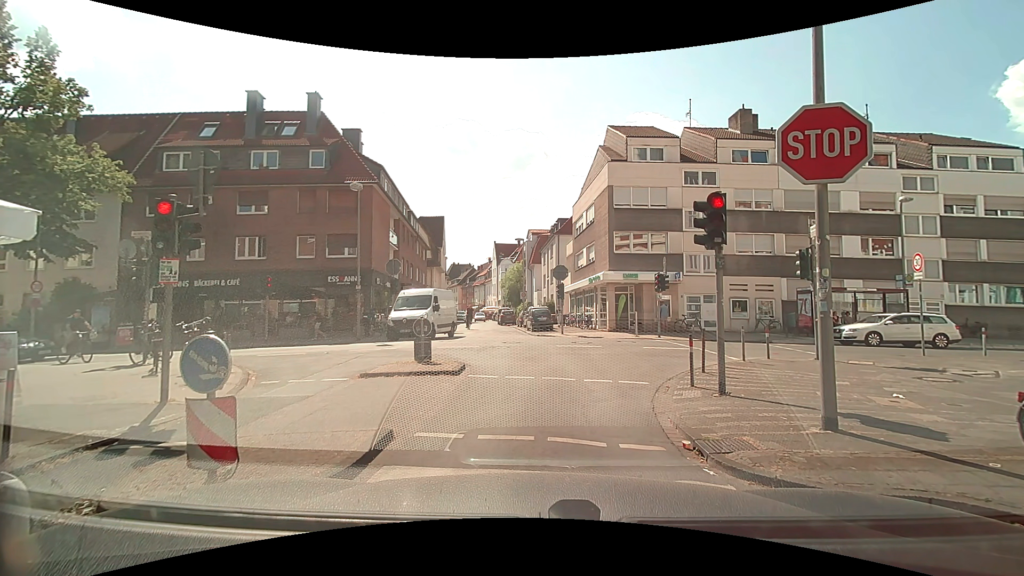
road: residential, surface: asphalt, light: Day
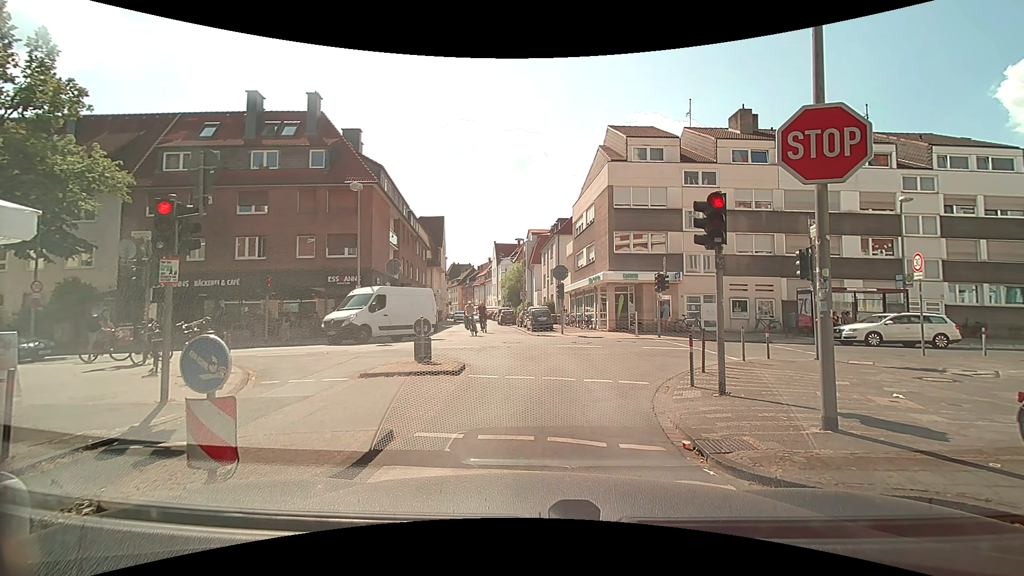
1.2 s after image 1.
(0.0, 0.0) m; 0°
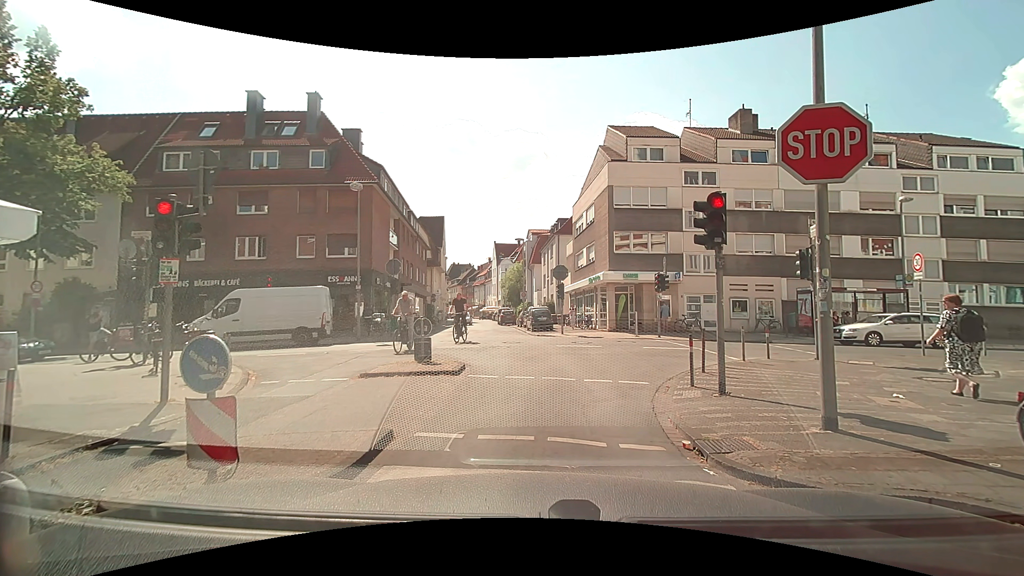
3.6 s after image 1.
(0.0, 0.0) m; 0°
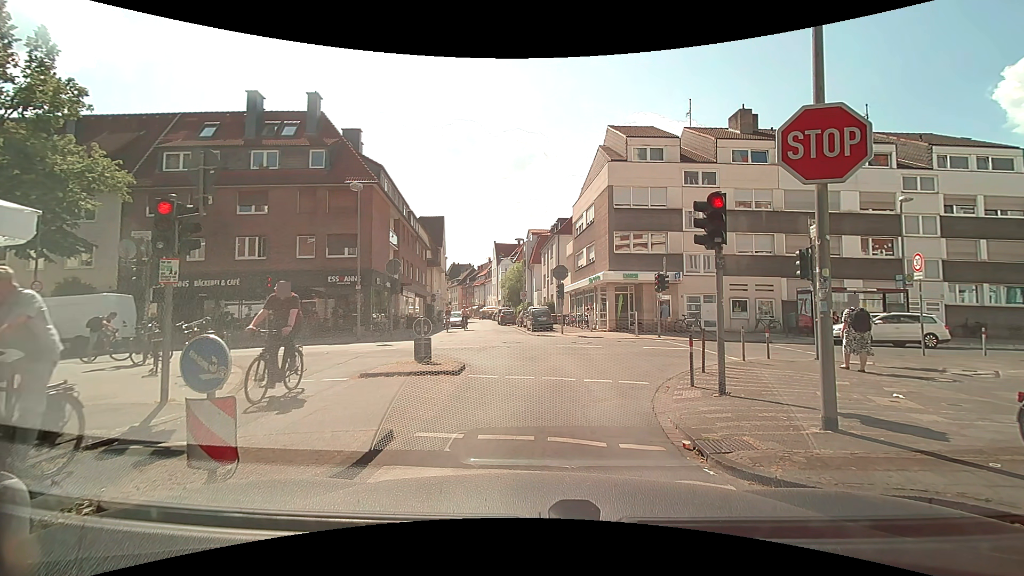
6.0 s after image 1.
(0.0, 0.0) m; 0°
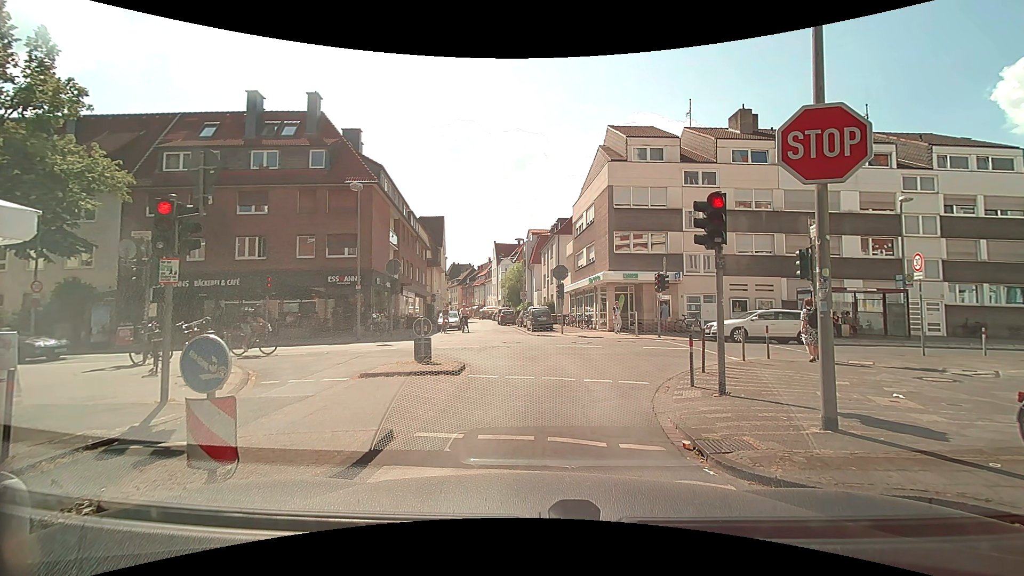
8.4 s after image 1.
(0.0, 0.0) m; 0°
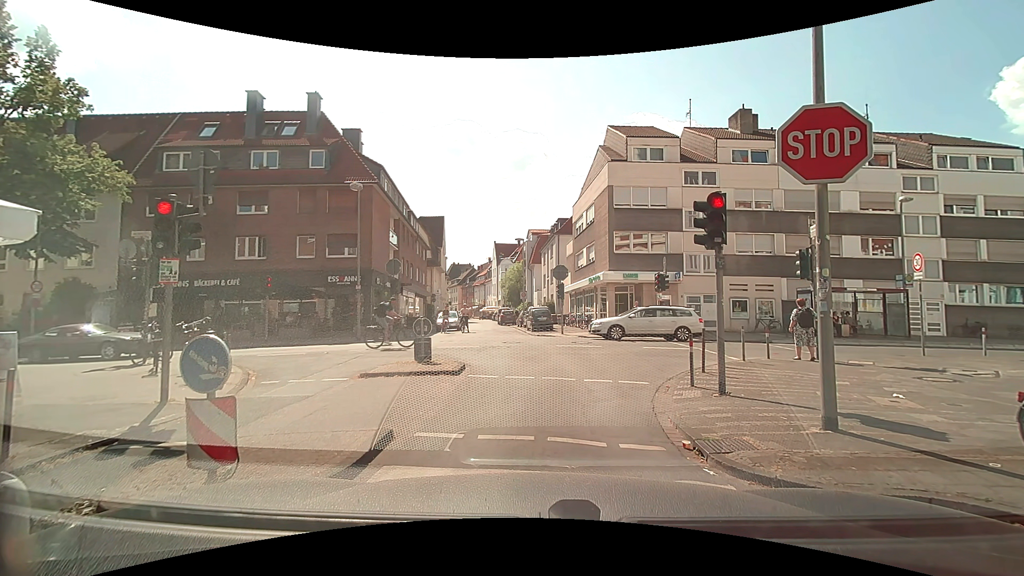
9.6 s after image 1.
(0.0, 0.0) m; 0°
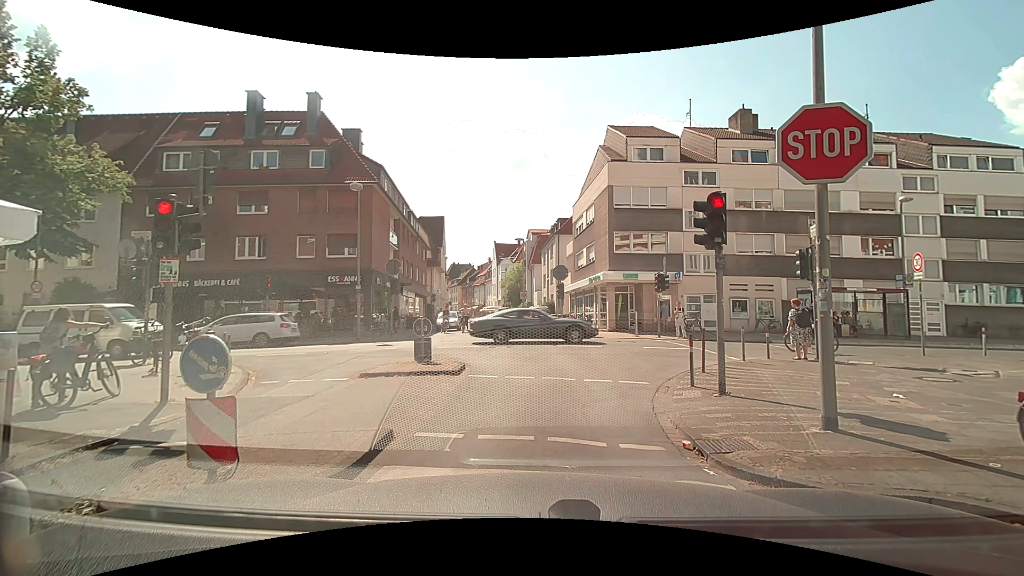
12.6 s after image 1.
(0.0, 0.0) m; 0°
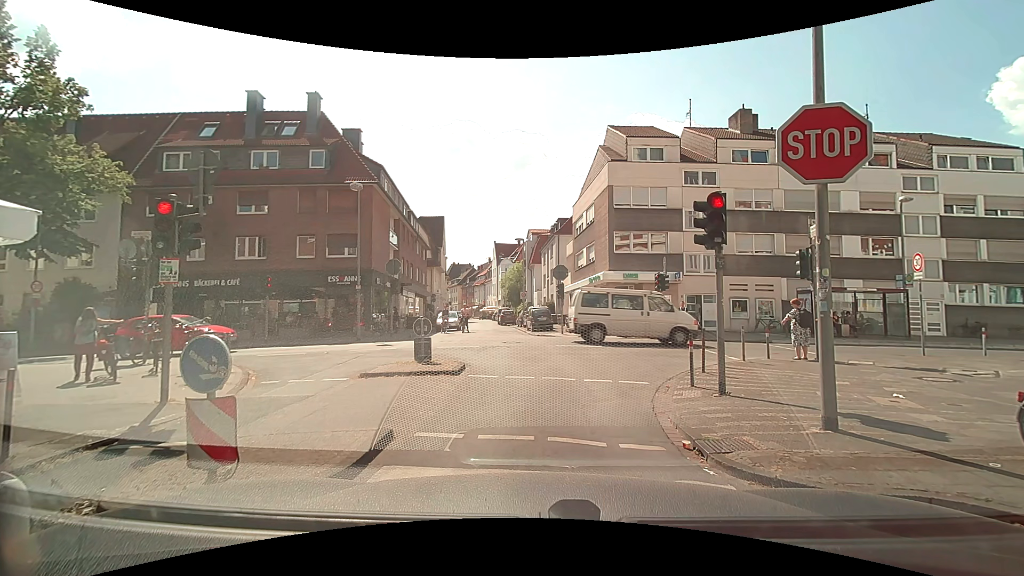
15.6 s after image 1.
(0.0, 0.0) m; 0°
